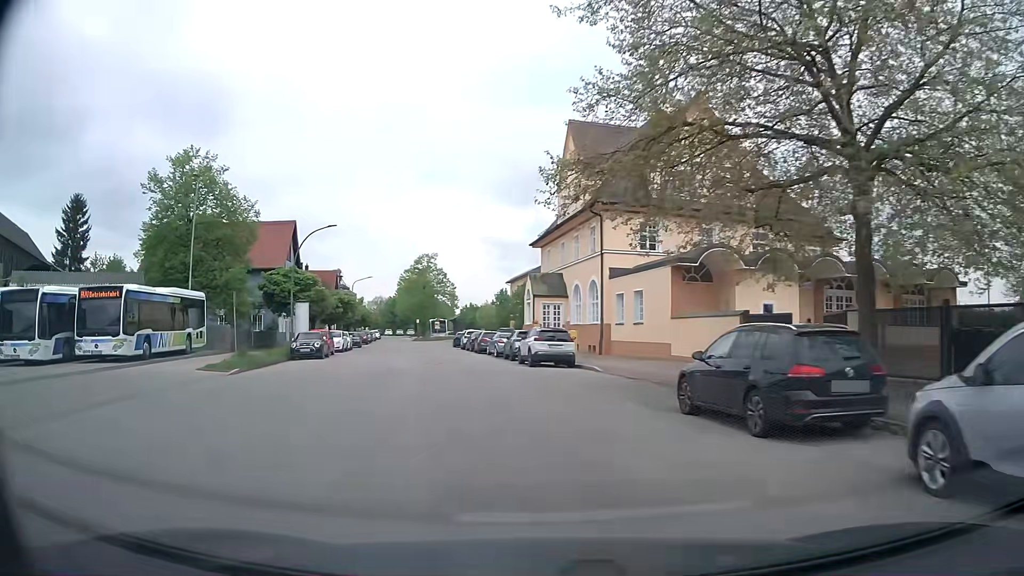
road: residential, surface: asphalt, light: Day
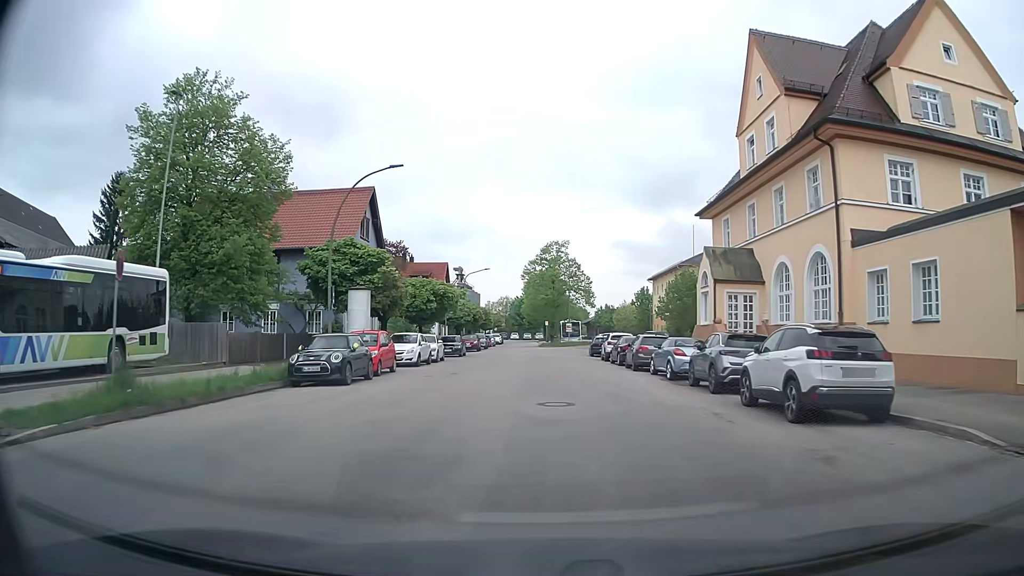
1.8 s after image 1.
(-2.2, +16.3) m; -11°
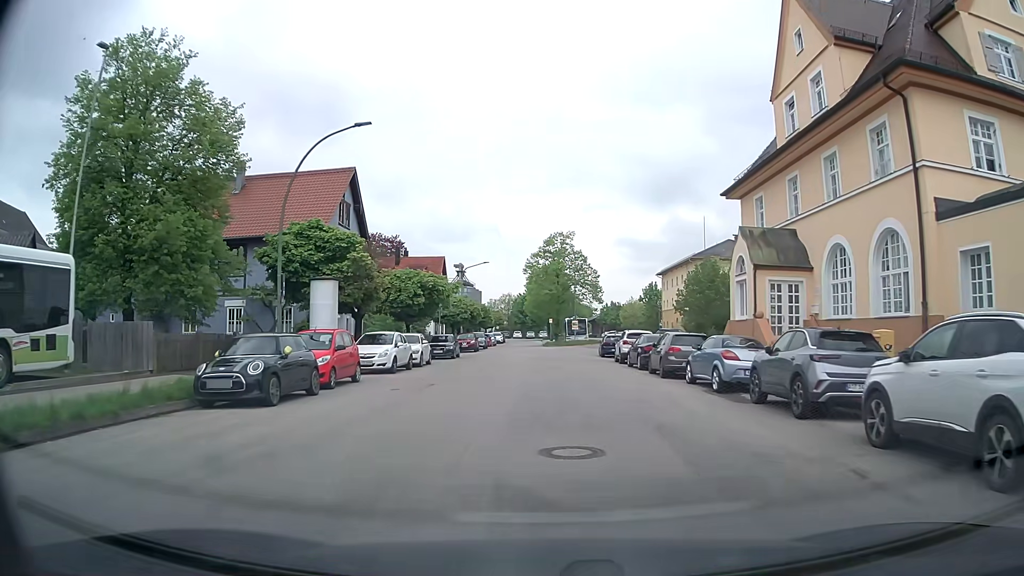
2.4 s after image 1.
(0.0, +5.5) m; 0°
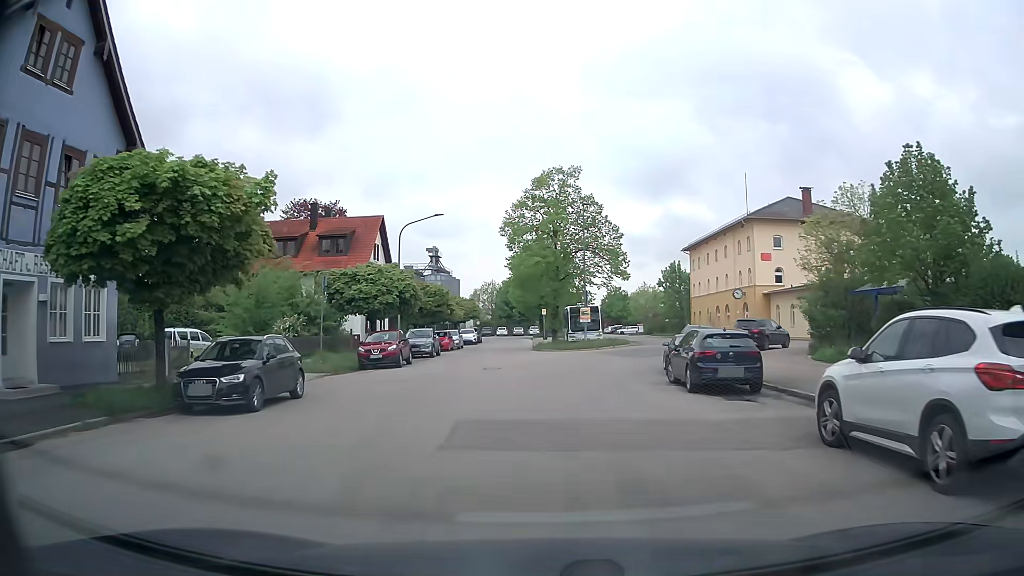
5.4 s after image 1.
(0.0, +26.7) m; +1°
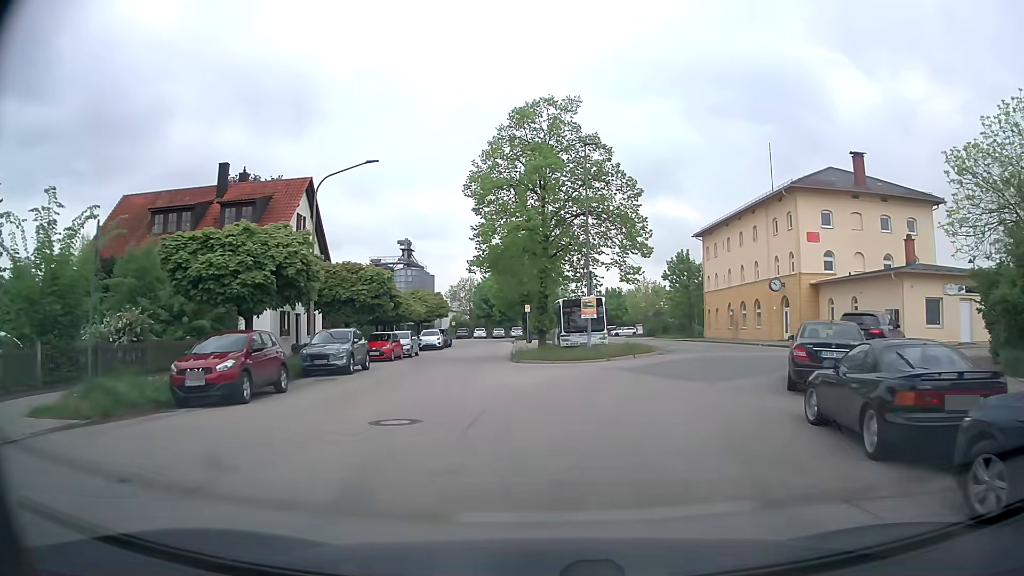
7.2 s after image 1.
(+0.1, +13.8) m; +1°
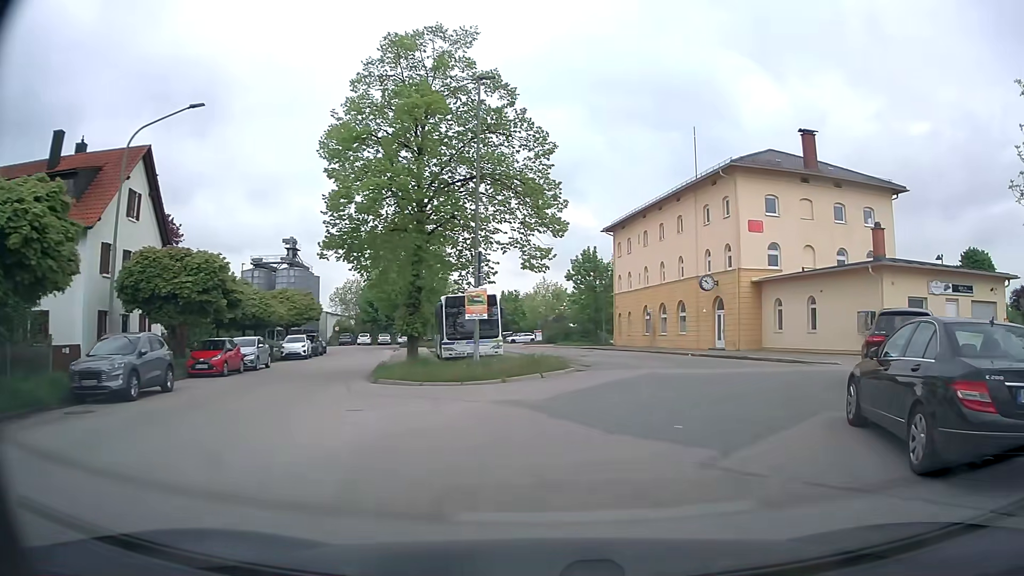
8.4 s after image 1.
(+0.5, +8.1) m; +9°
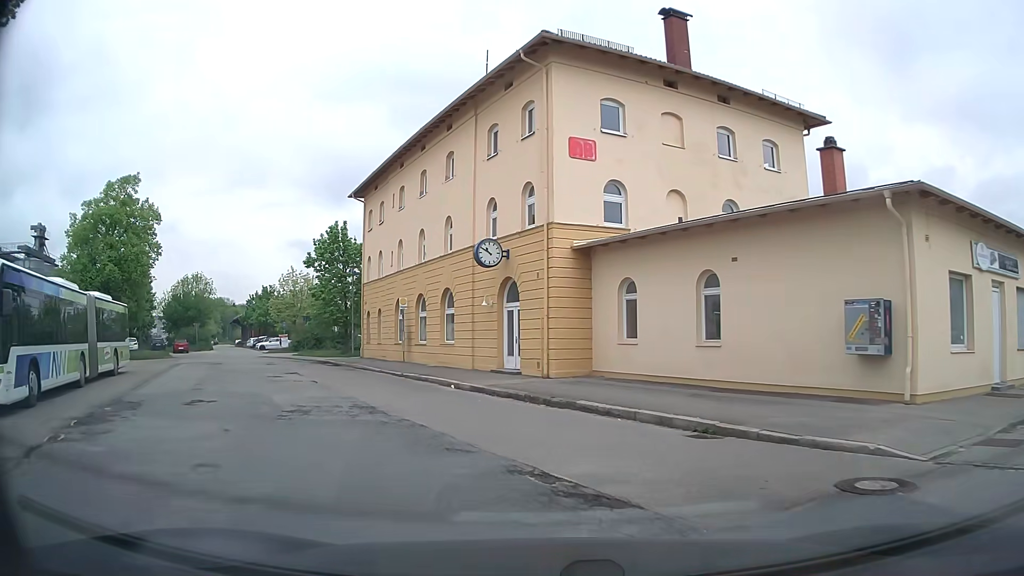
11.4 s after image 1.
(+4.2, +17.6) m; +18°
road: service
